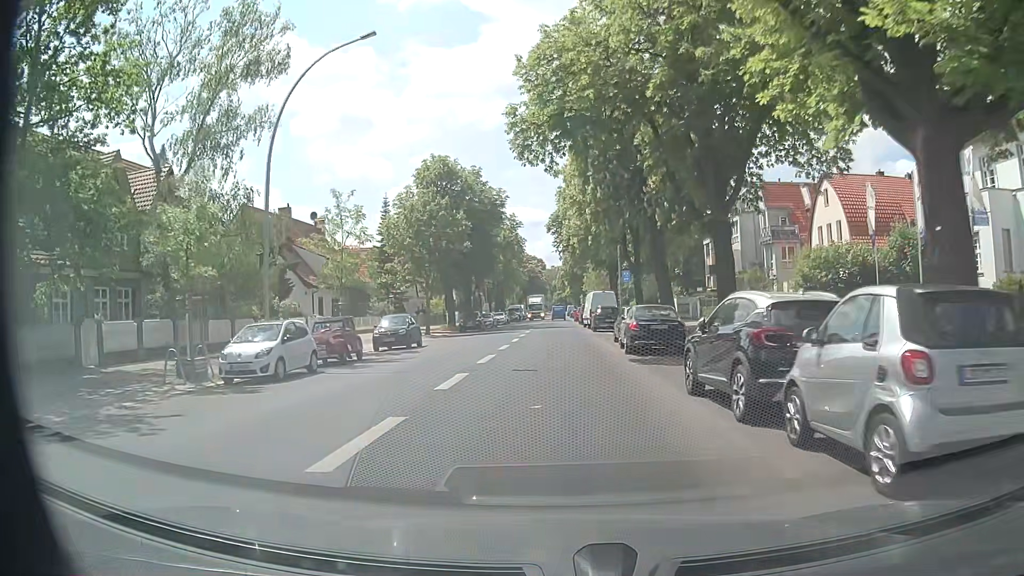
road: secondary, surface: asphalt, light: Day
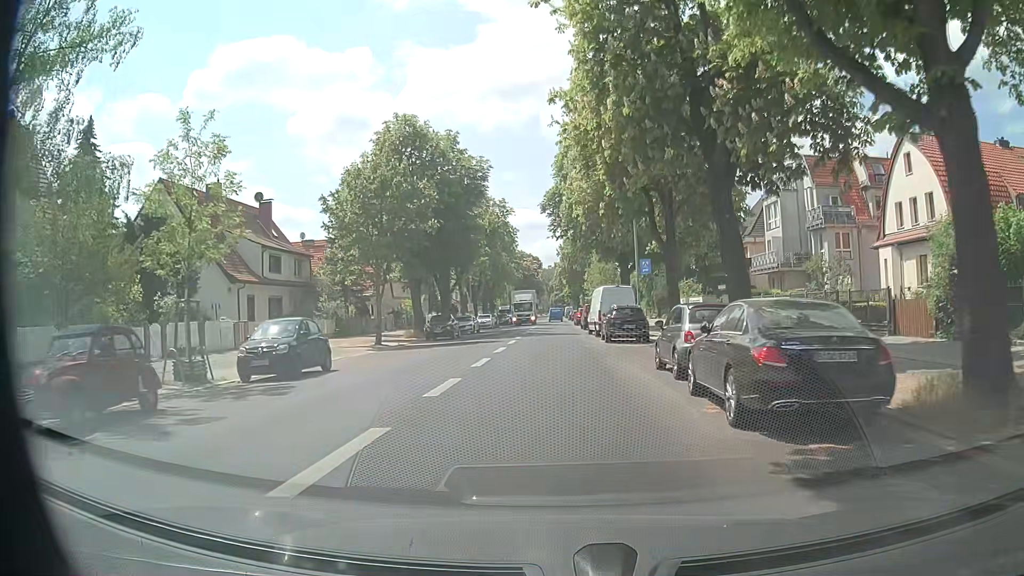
(0.0, +12.8) m; 0°
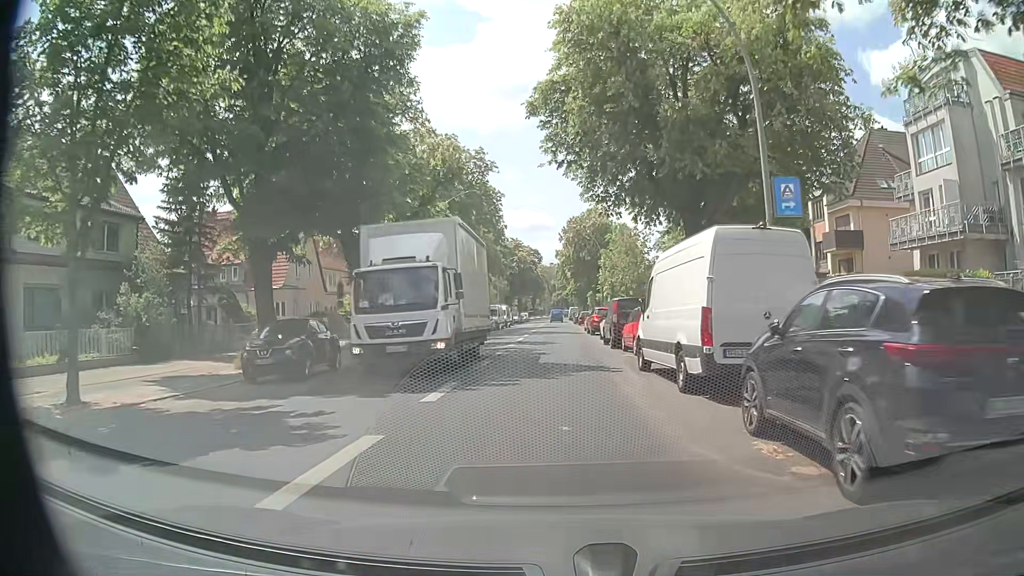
(-0.1, +24.5) m; -1°
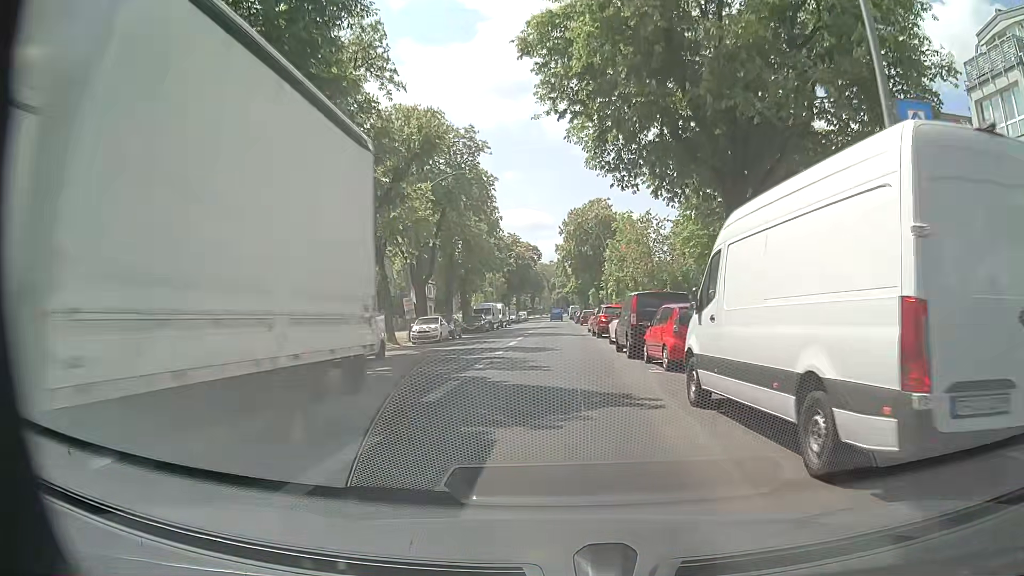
(+0.1, +6.0) m; +2°
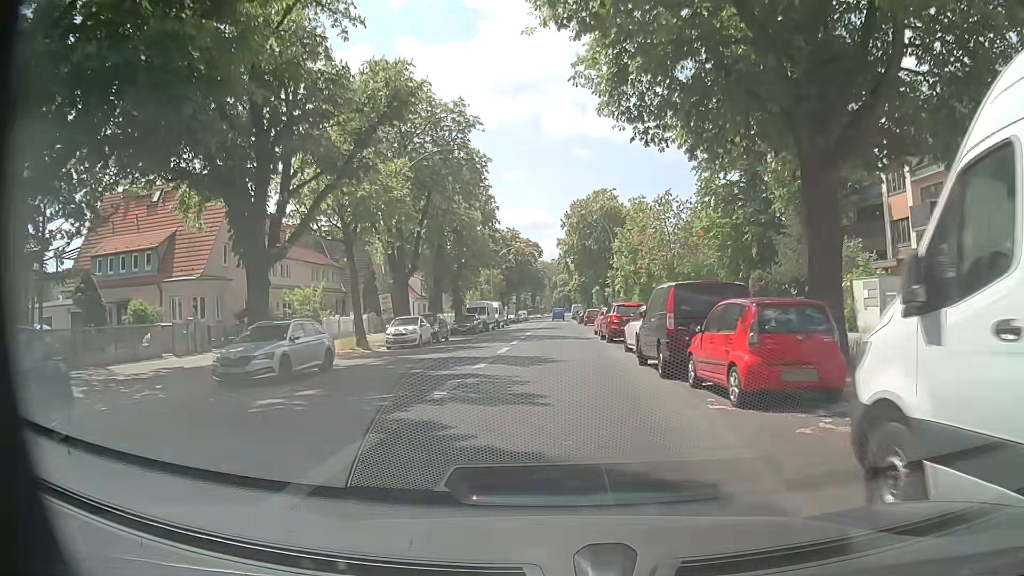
(-0.1, +5.9) m; -1°
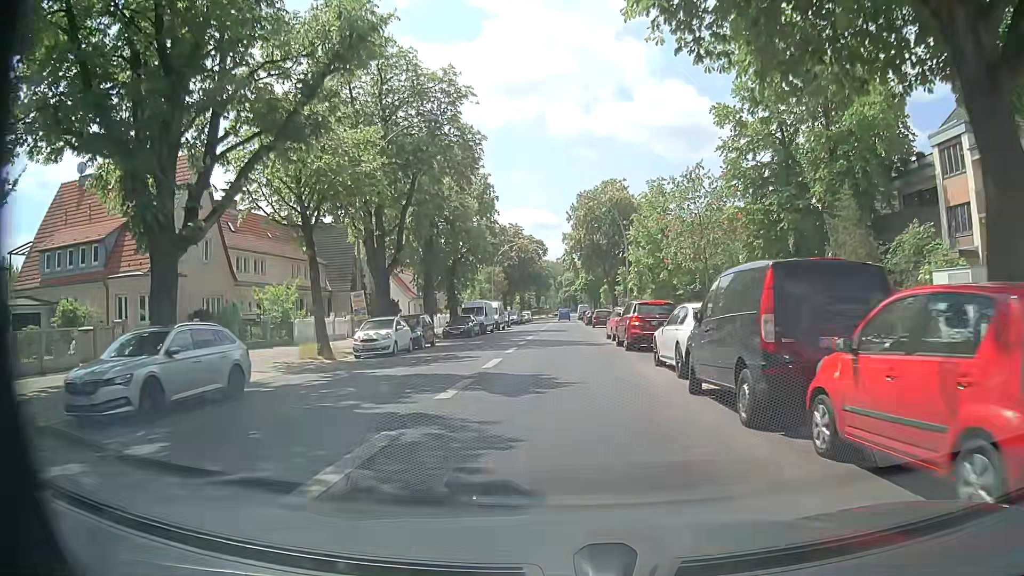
(0.0, +5.8) m; 0°
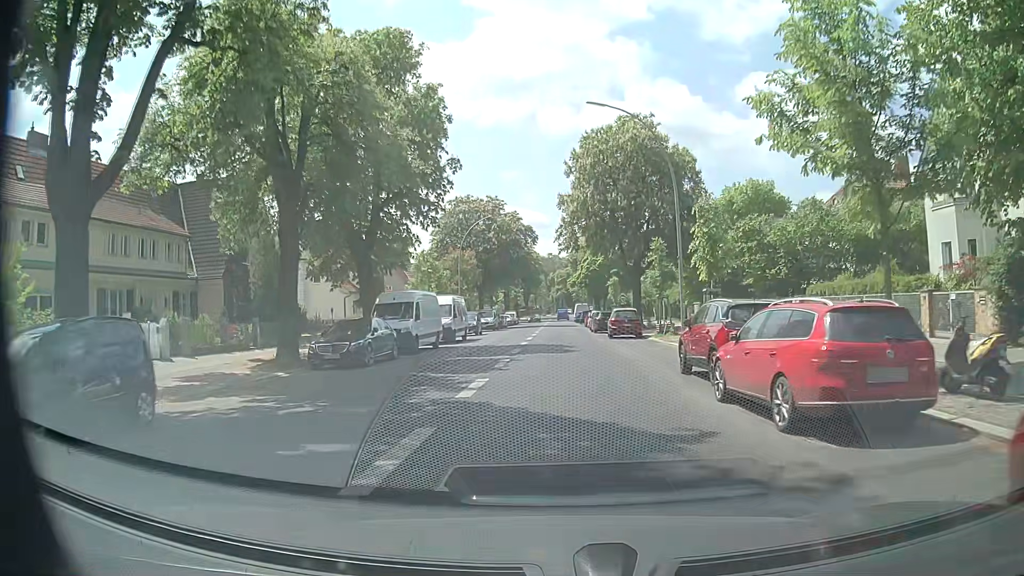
(-0.3, +23.8) m; 0°
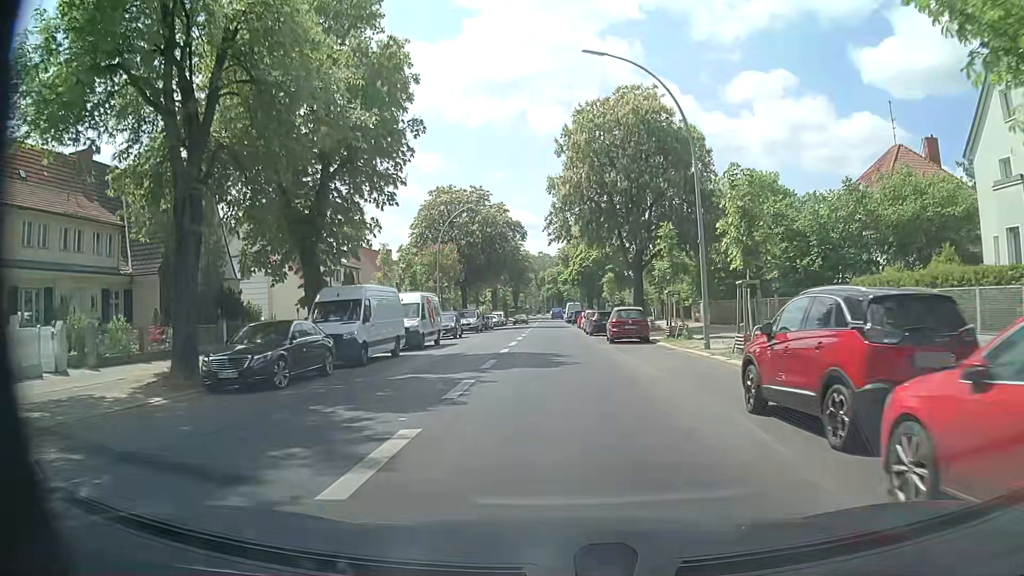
(+0.1, +6.1) m; +1°
(0, +10) (0, +20) (0, +30) (0, +40) (0, +50) (0, +60) (0, +70) (0, +80) (0, +90) (0, +100) m
